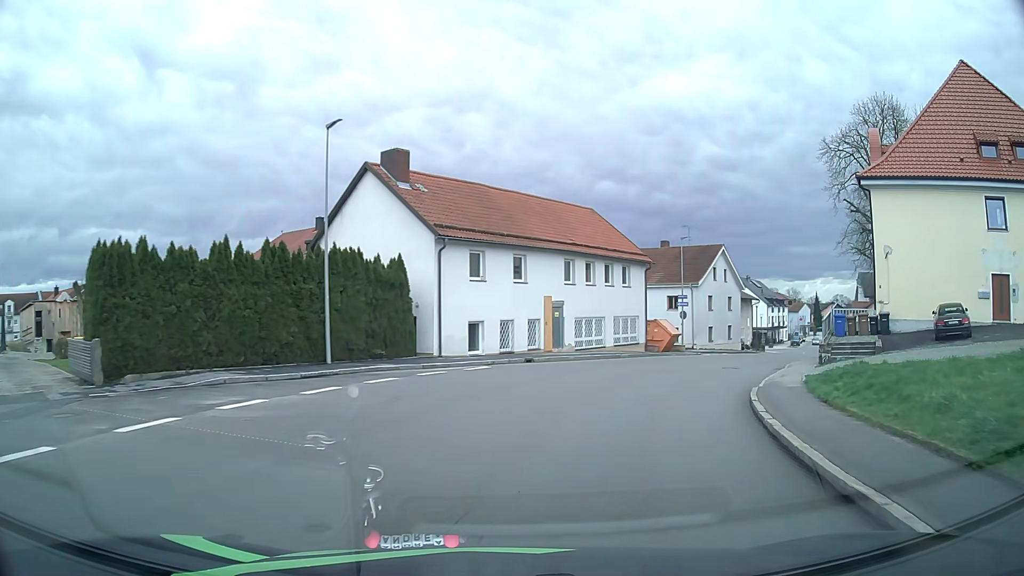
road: tertiary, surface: asphalt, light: Day
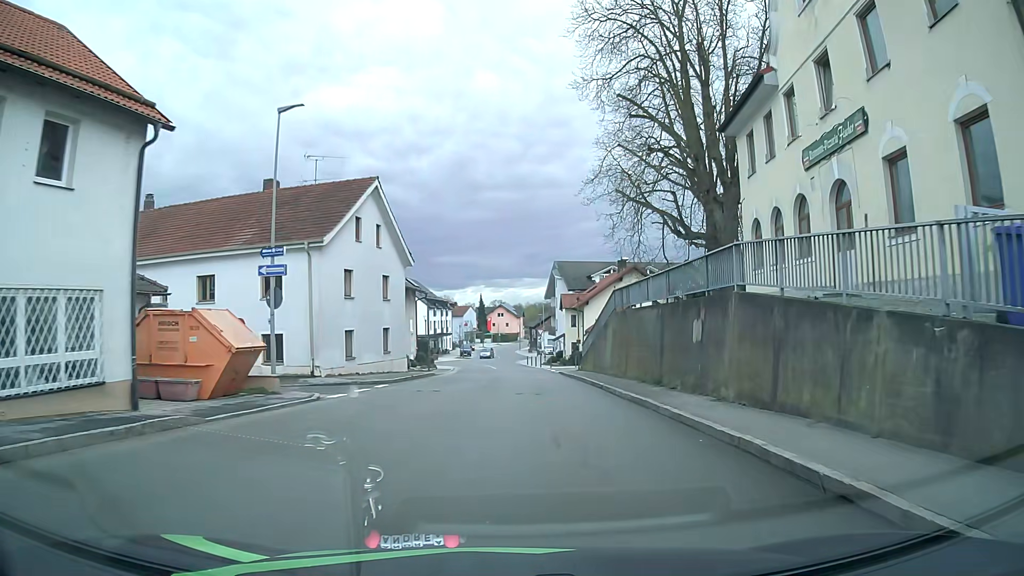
(+8.0, +27.0) m; +30°
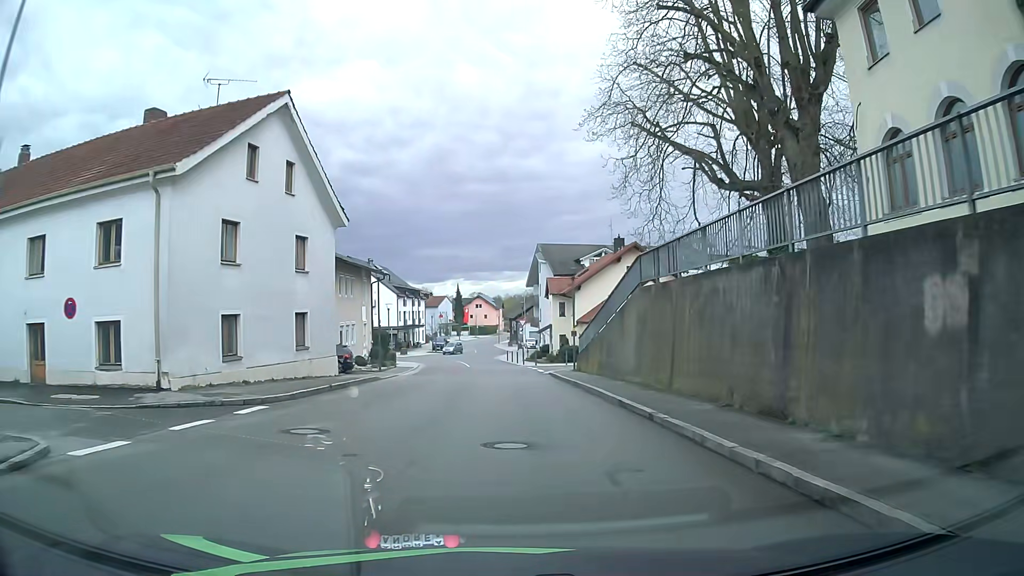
(+0.3, +10.8) m; +3°
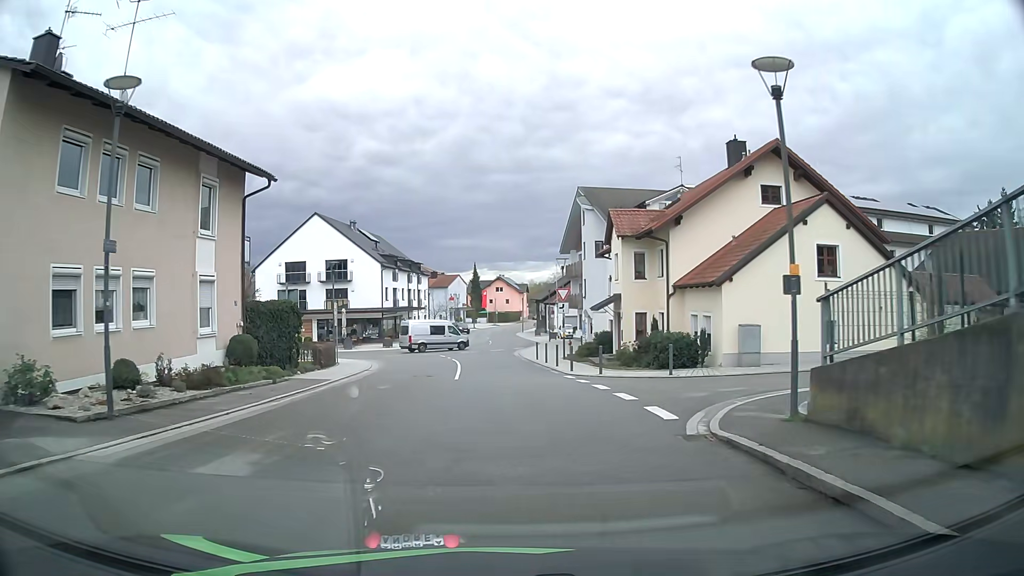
(-0.9, +27.2) m; -4°
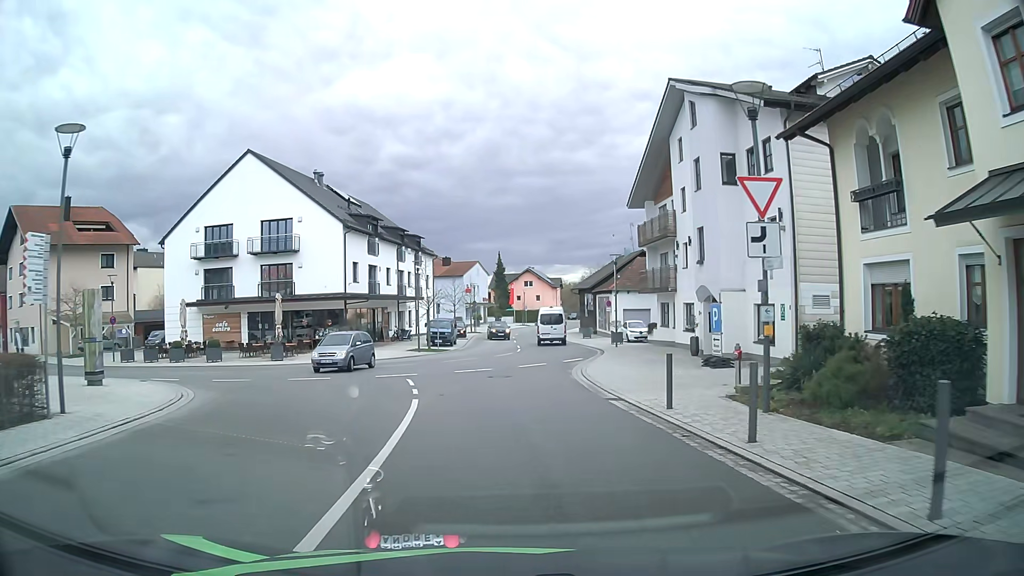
(-0.5, +26.6) m; -2°
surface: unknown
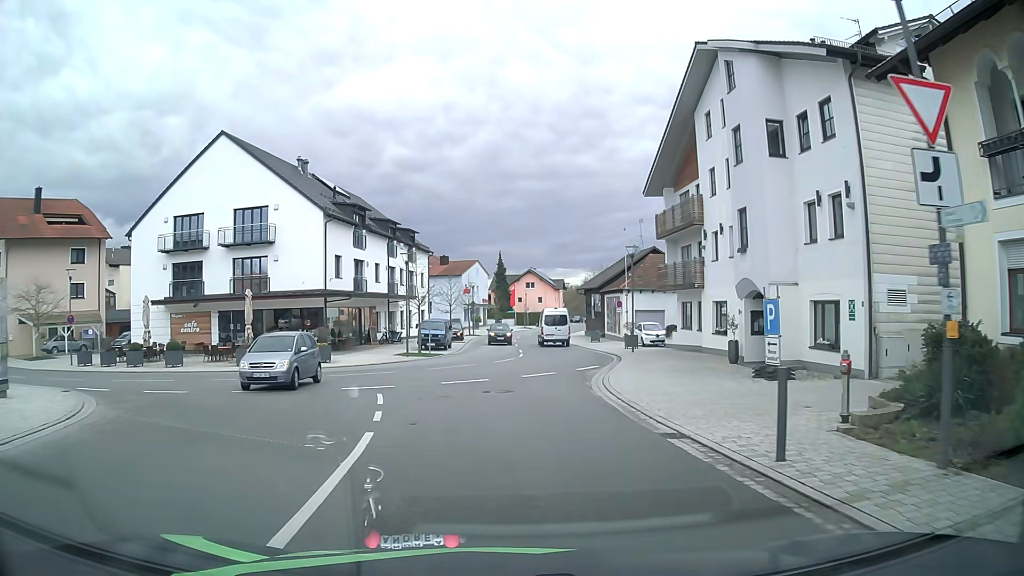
(0.0, +5.1) m; 0°
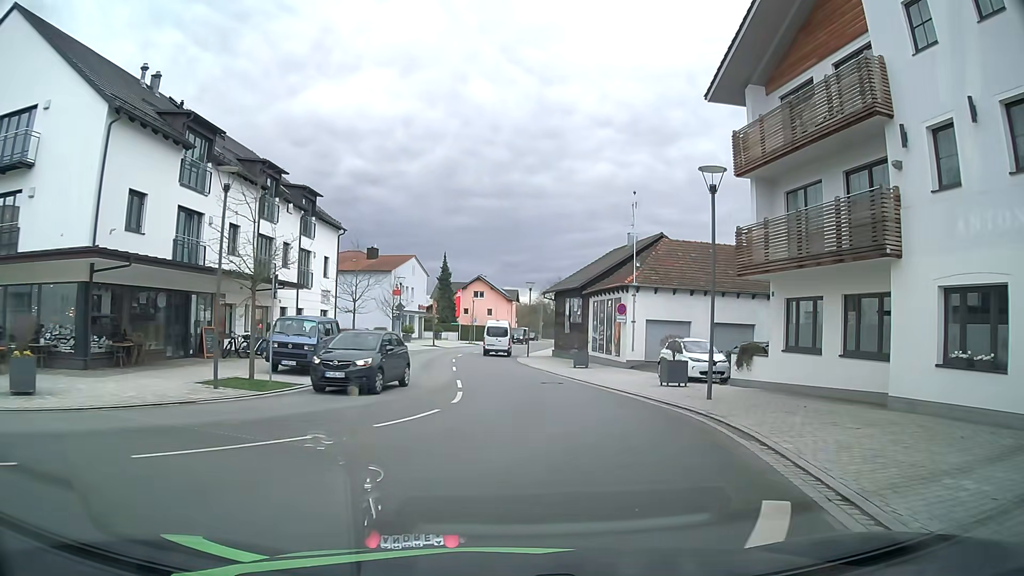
(+0.6, +20.1) m; +6°
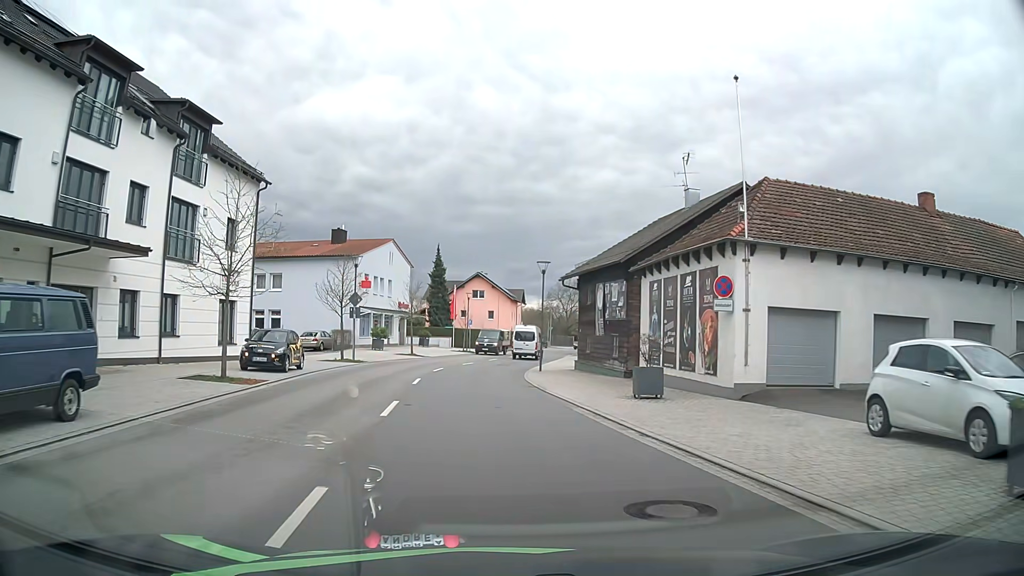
(-0.1, +16.5) m; -1°
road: secondary
(0, +10) (-1, +20) (-1, +30) (0, +40) (+1, +50) (+2, +60) (+4, +70) (+5, +80) (+7, +89) (+9, +99) m
